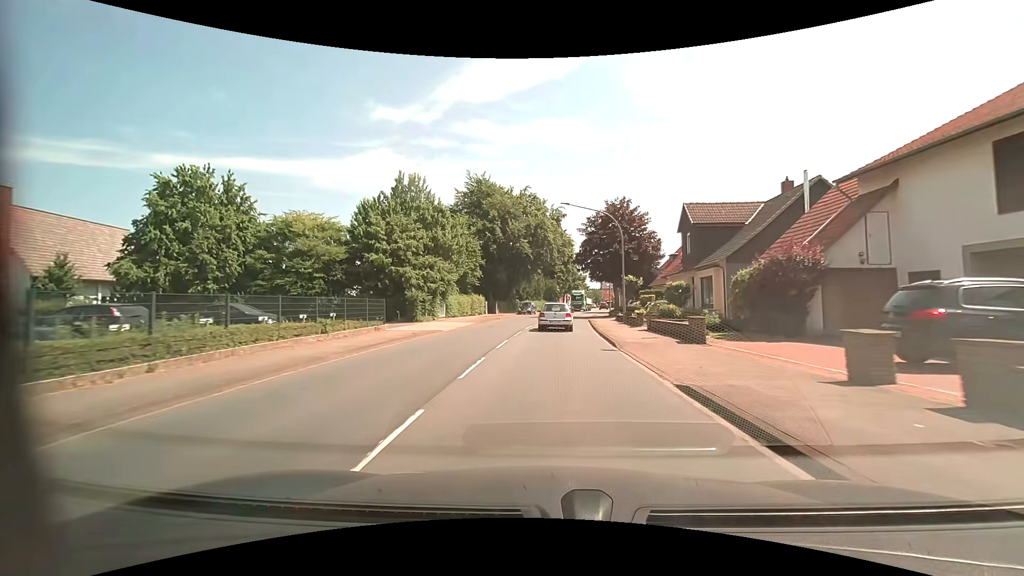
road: primary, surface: asphalt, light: Day
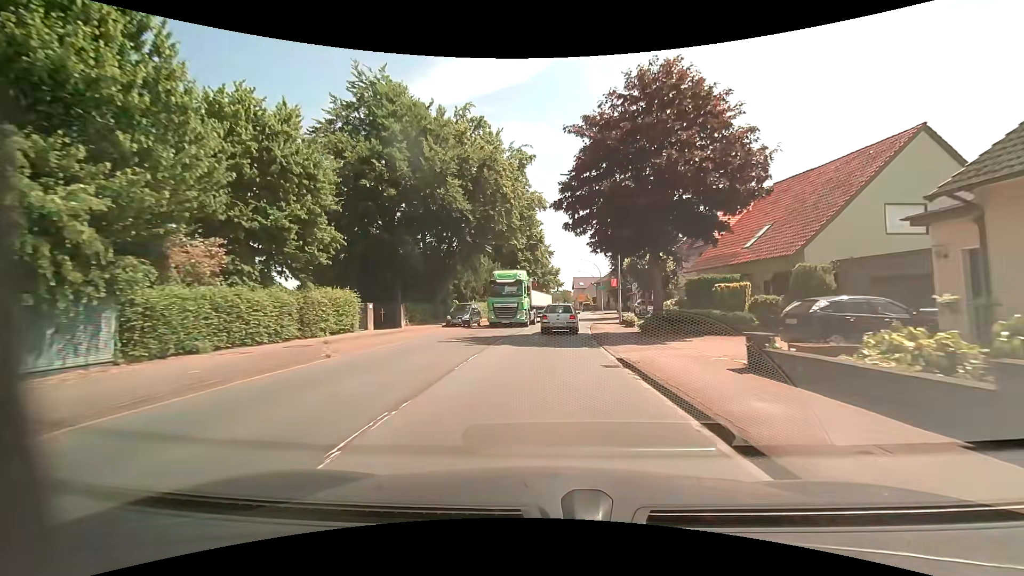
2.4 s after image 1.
(+0.9, +29.1) m; +4°
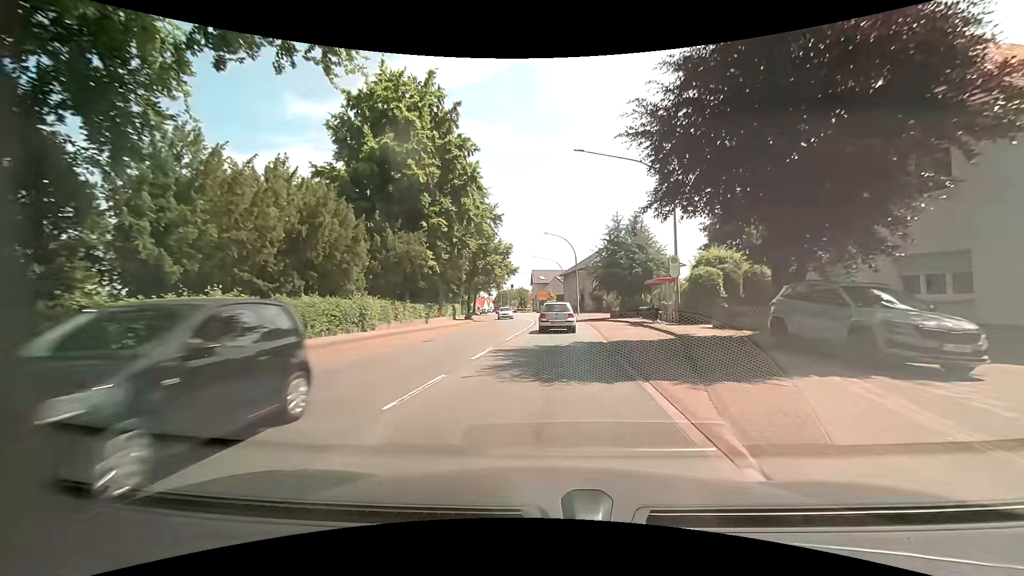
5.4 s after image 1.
(+1.4, +34.2) m; +4°
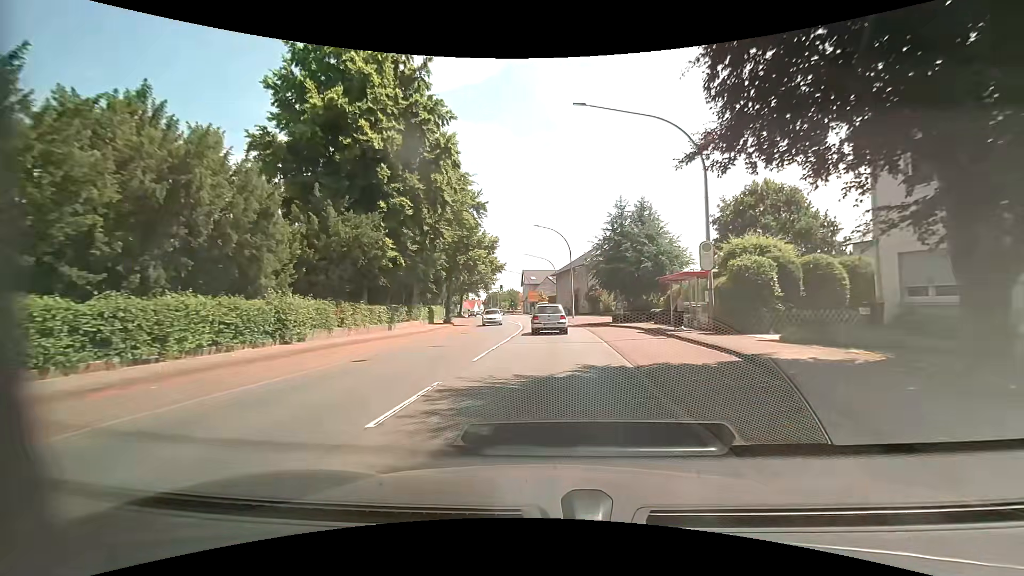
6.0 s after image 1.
(+0.1, +6.8) m; +1°
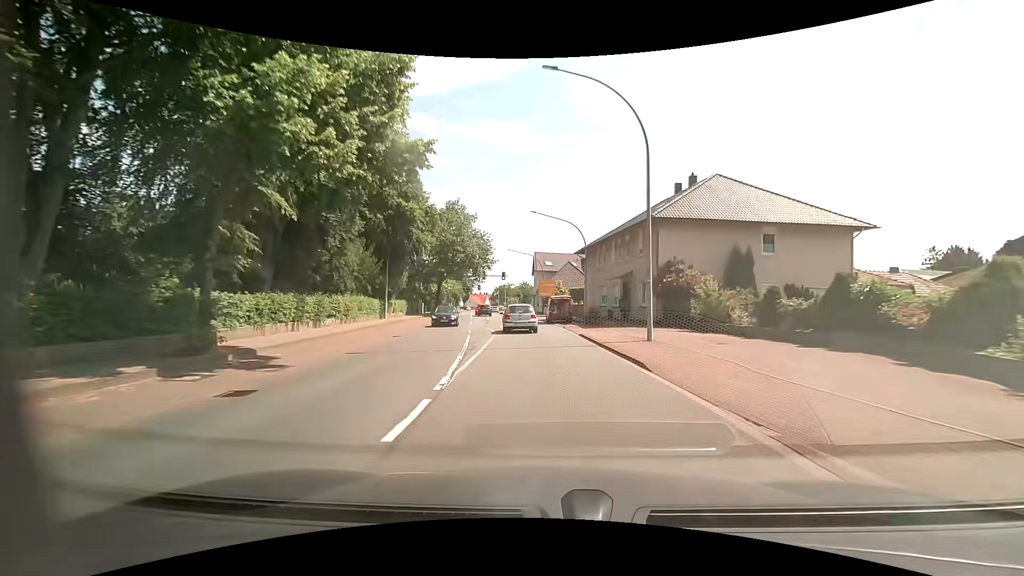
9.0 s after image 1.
(+0.1, +34.3) m; -3°
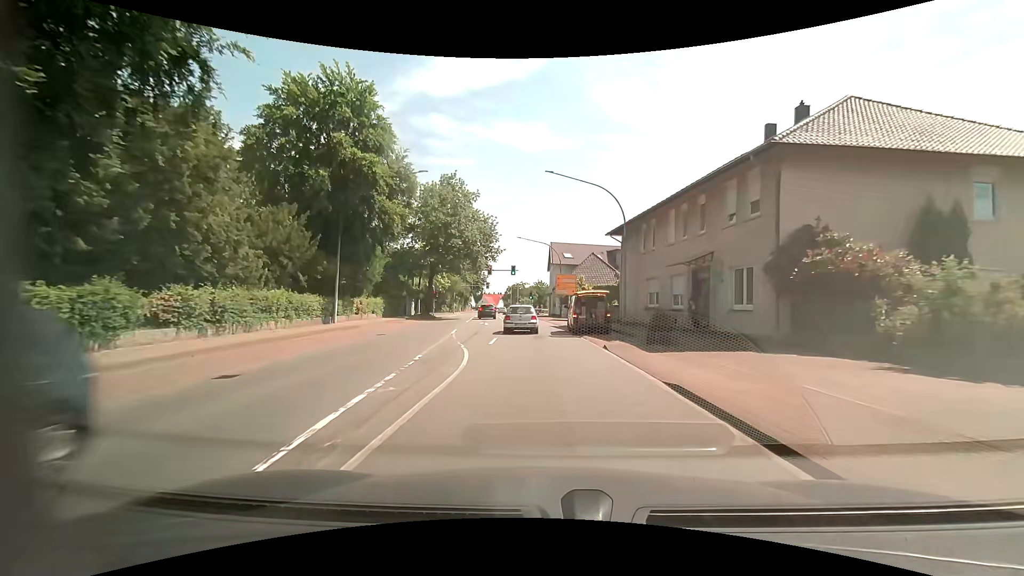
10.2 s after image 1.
(+0.1, +14.0) m; -1°
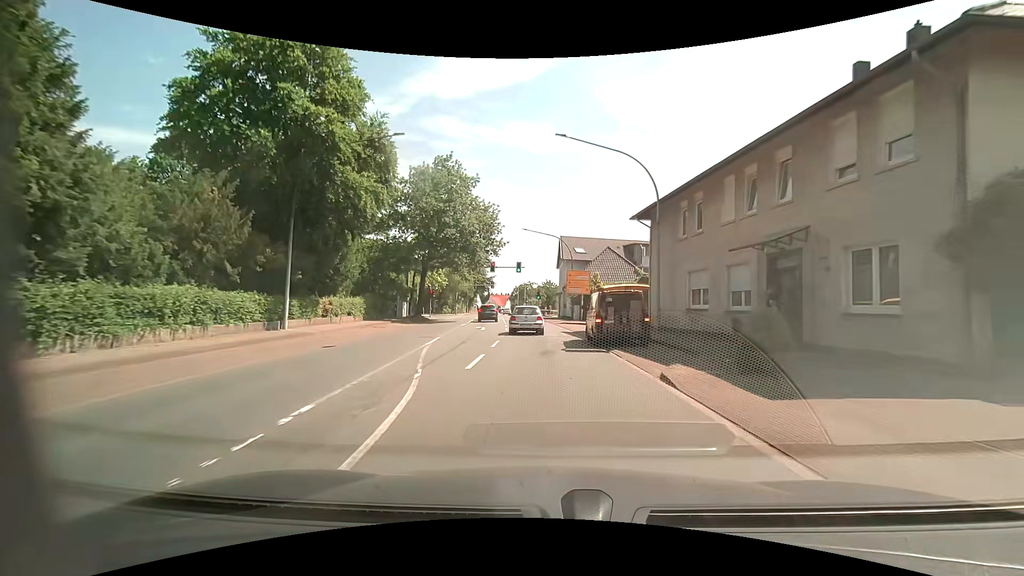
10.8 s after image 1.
(0.0, +7.0) m; -1°
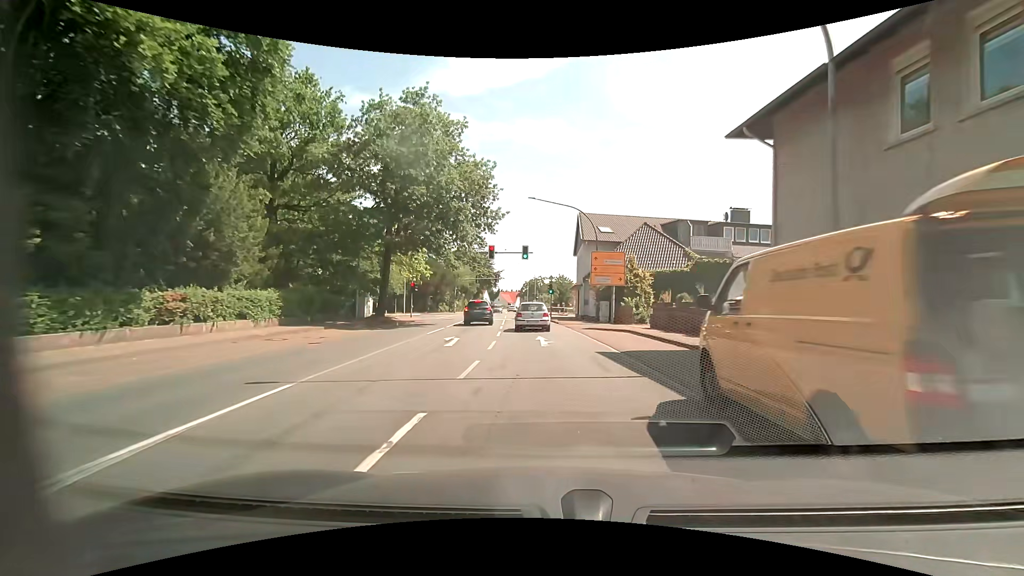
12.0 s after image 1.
(0.0, +14.1) m; -1°
(0, +10) (0, +20) (-1, +30) (-1, +40) (-2, +50) (-2, +60) (-3, +70) (-4, +80) (-4, +90) (-5, +100) m
